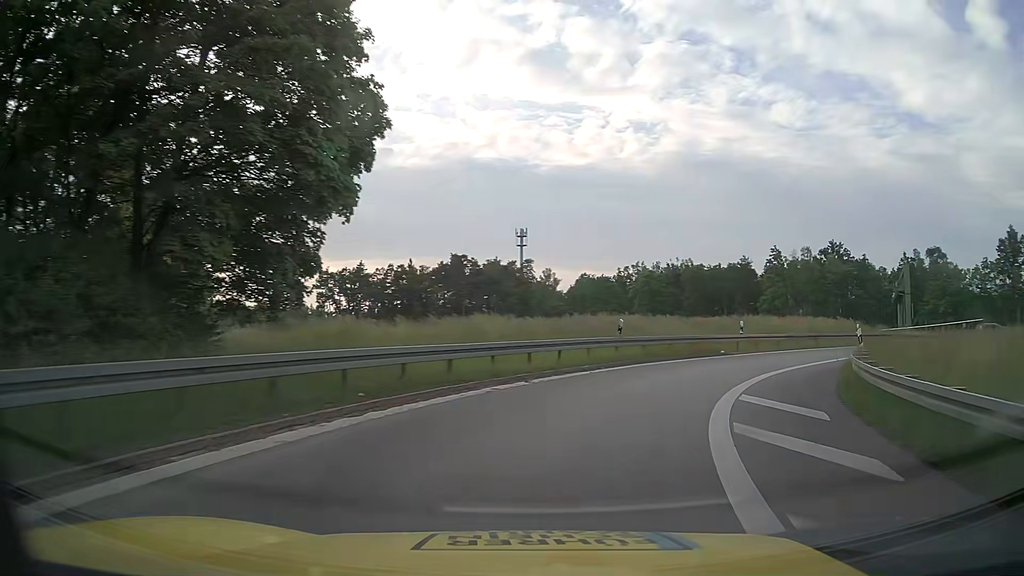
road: motorway_link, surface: asphalt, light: Day
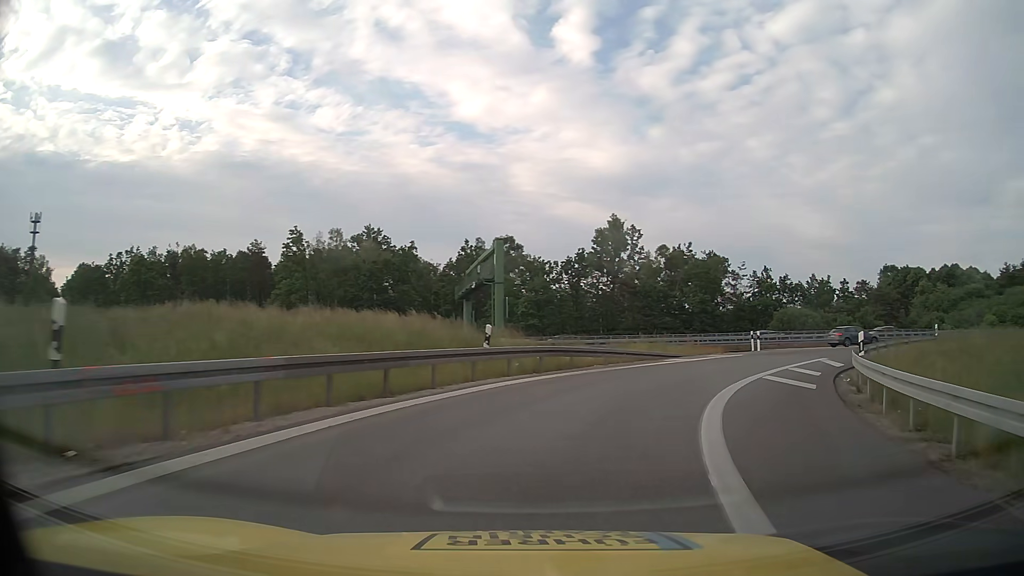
(+9.2, +24.9) m; +40°
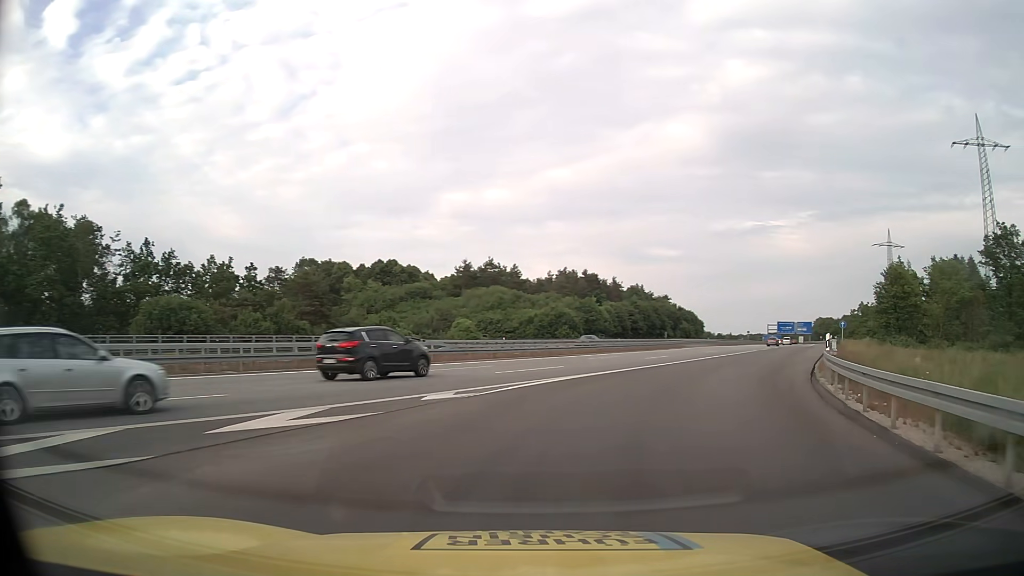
(+14.6, +31.0) m; +51°
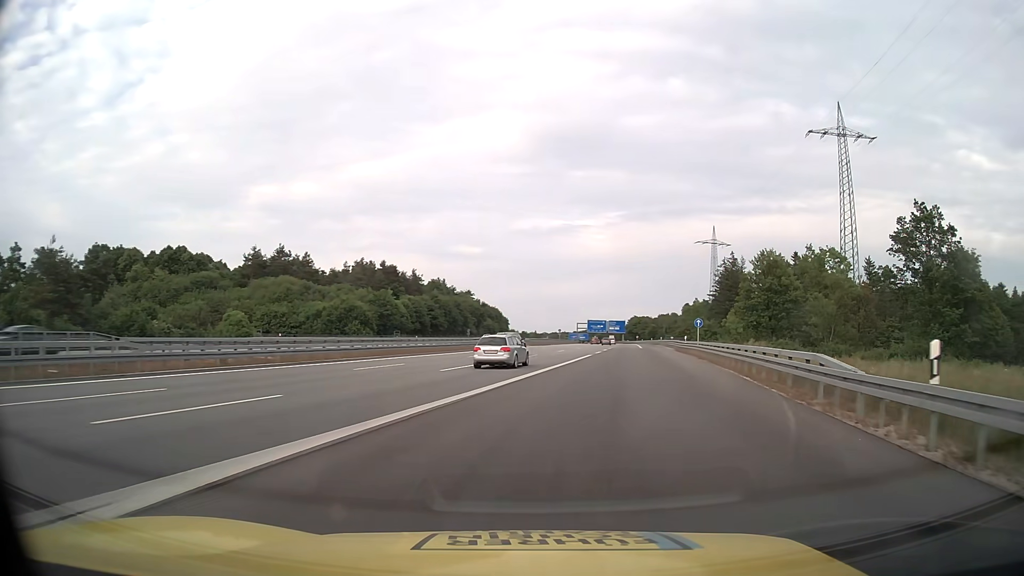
(+2.5, +15.1) m; +17°
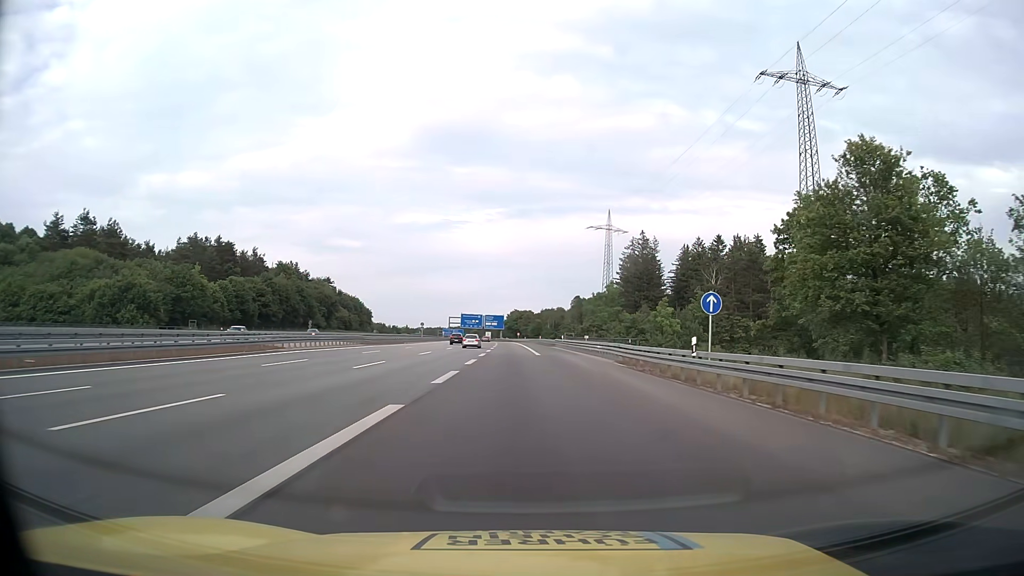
(+4.8, +37.2) m; +11°
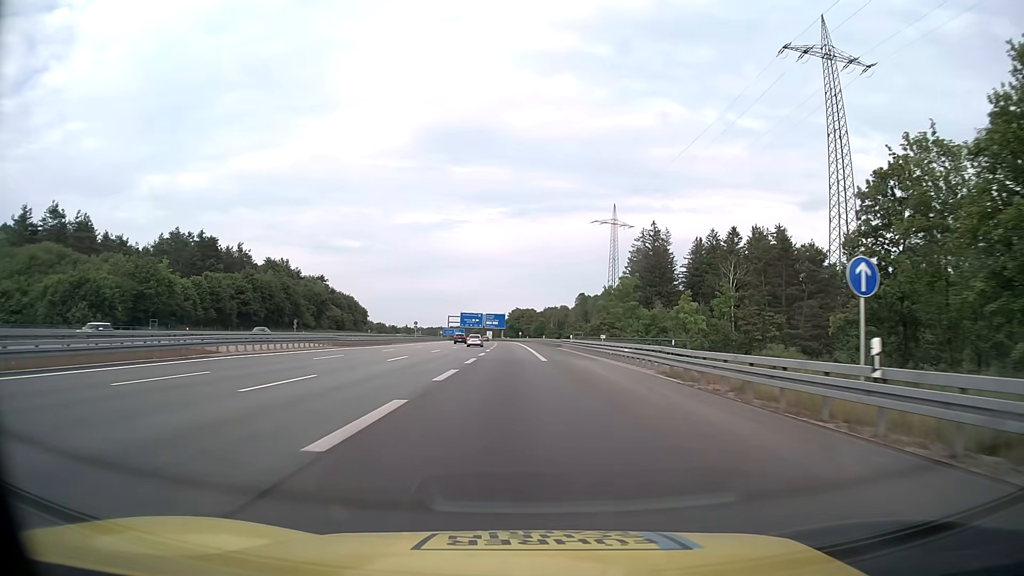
(0.0, +11.1) m; 0°
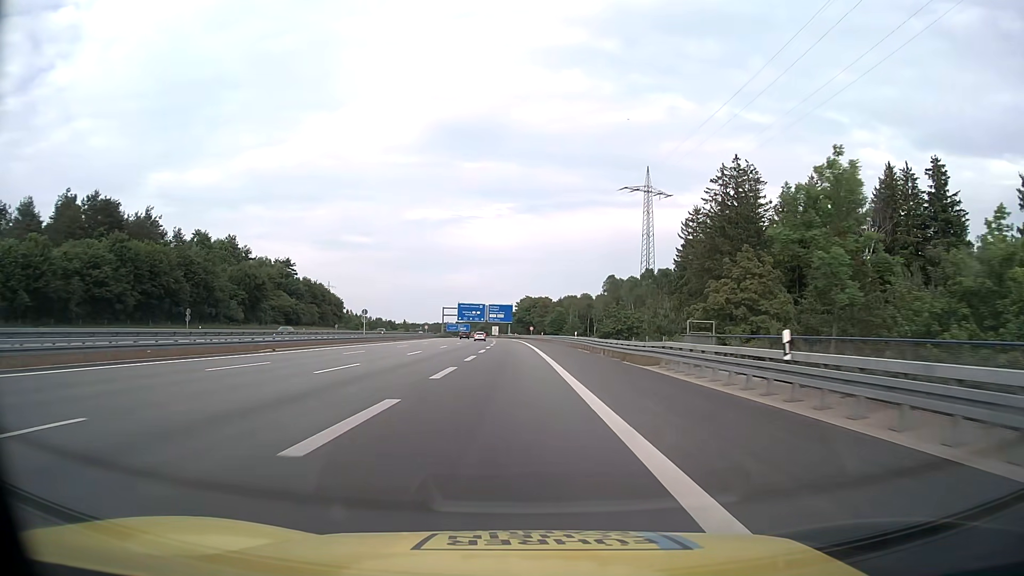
(-0.8, +49.5) m; -1°
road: motorway
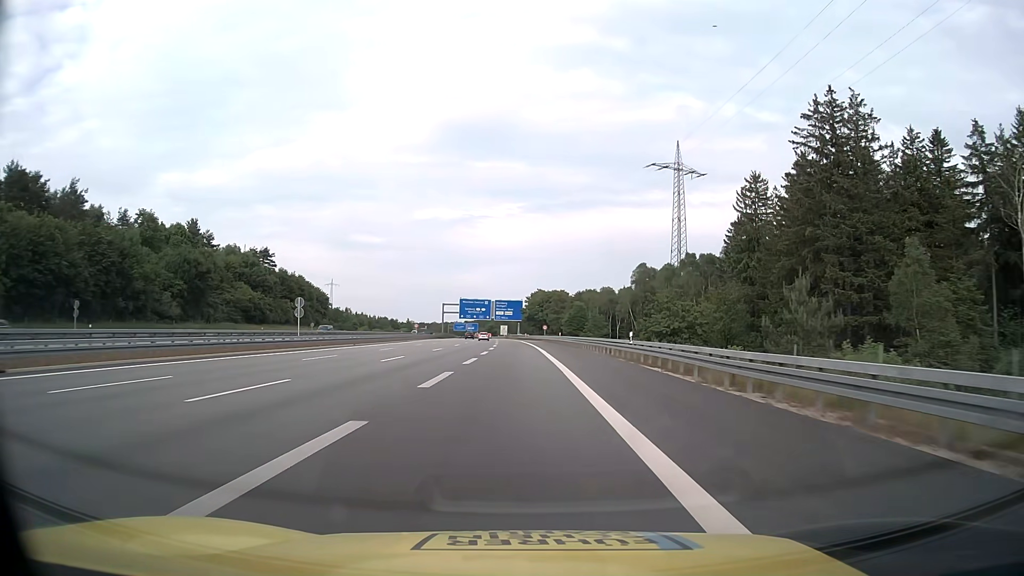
(-0.3, +27.3) m; -1°
(0, +10) (0, +20) (0, +30) (0, +40) (-1, +50) (-1, +60) (-1, +70) (-2, +80) (-2, +90) (-3, +100) m
